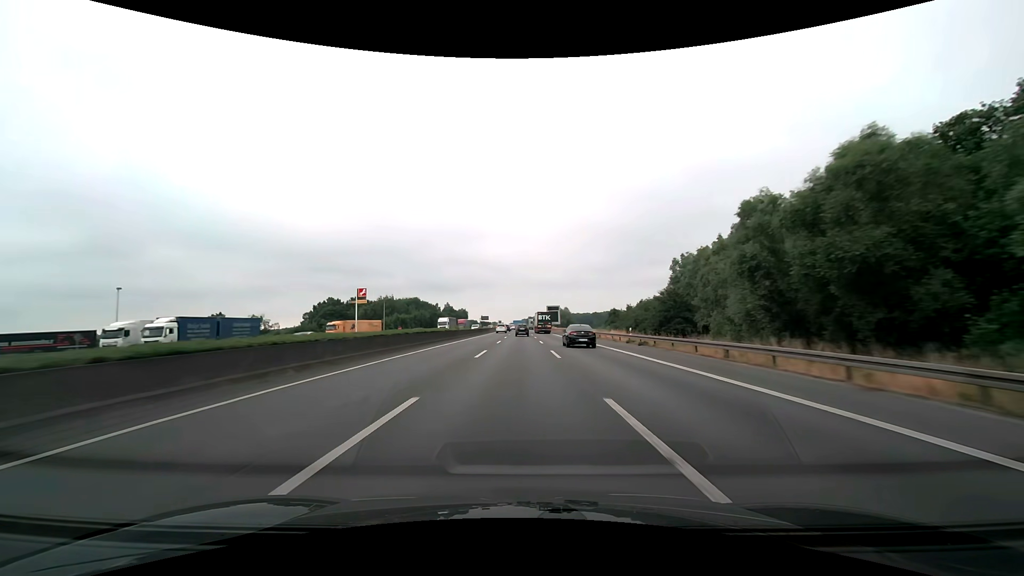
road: motorway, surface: asphalt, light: Day
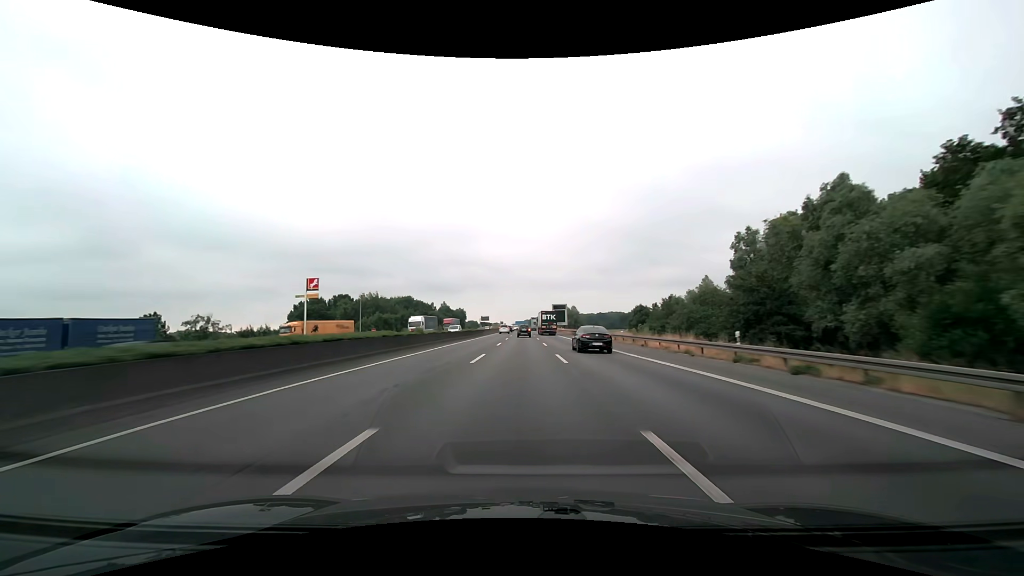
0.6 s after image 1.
(0.0, +20.6) m; 0°
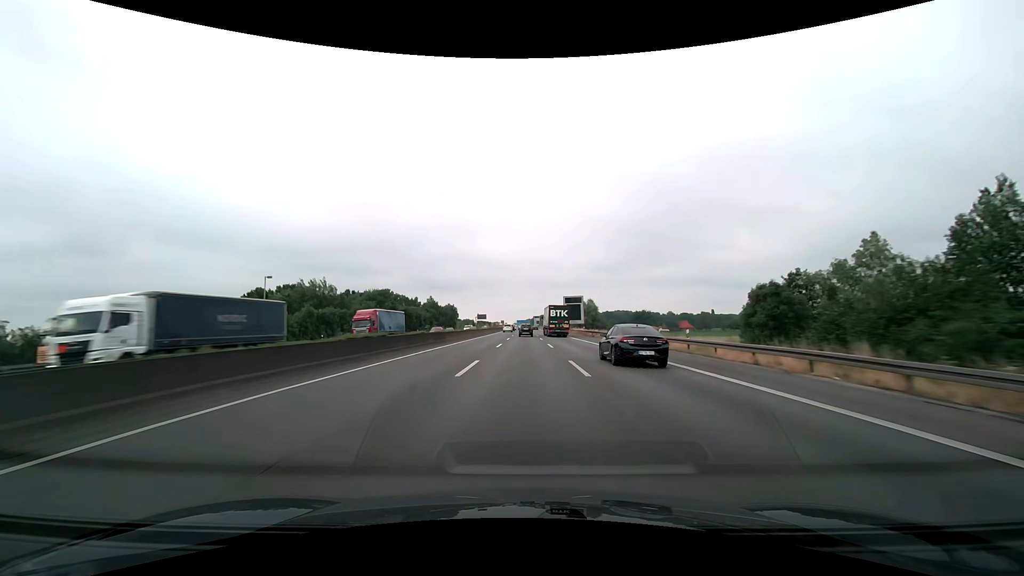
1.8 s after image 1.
(-0.2, +41.2) m; 0°
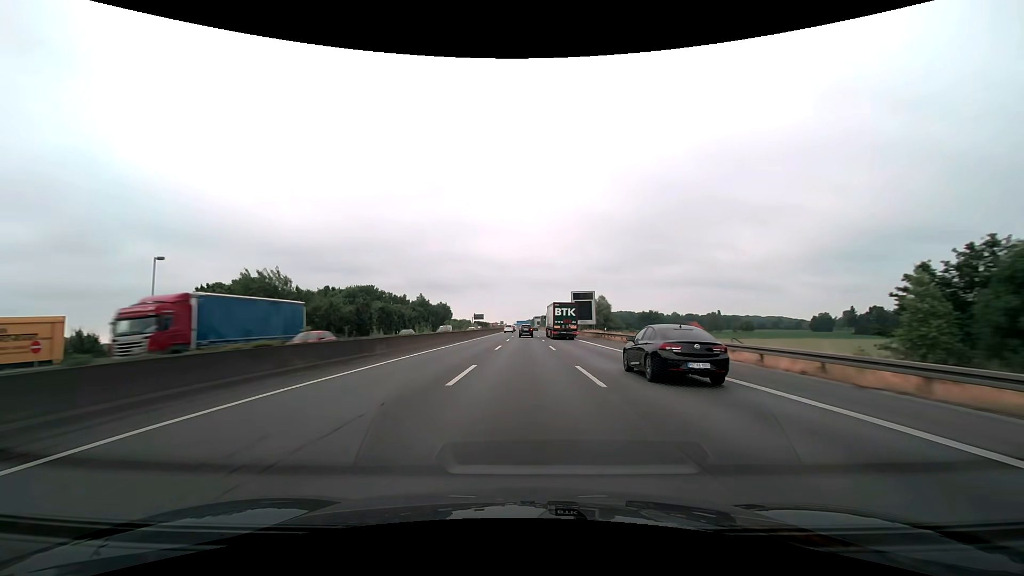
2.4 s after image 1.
(0.0, +20.5) m; 0°
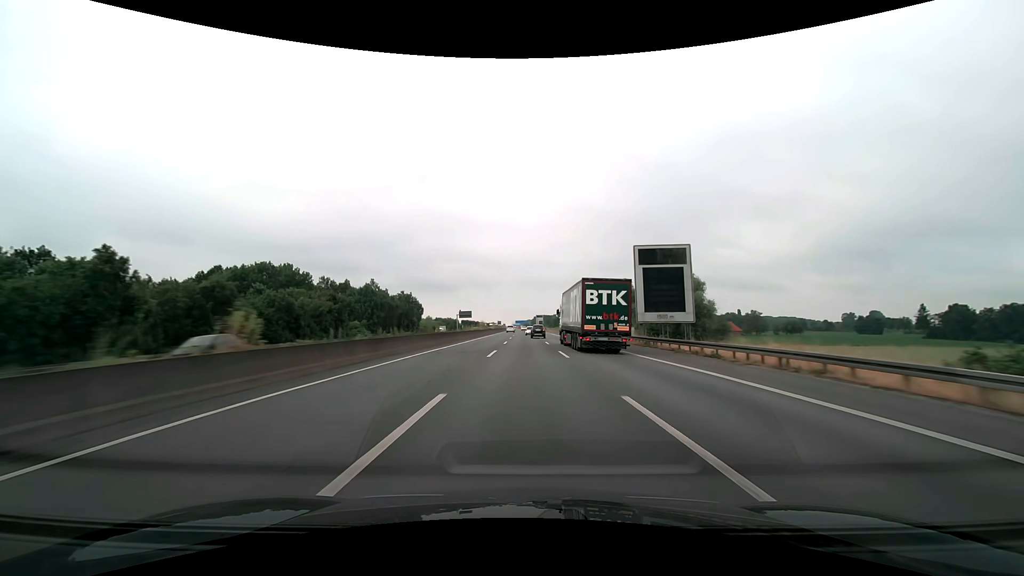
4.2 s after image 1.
(+0.1, +61.2) m; 0°
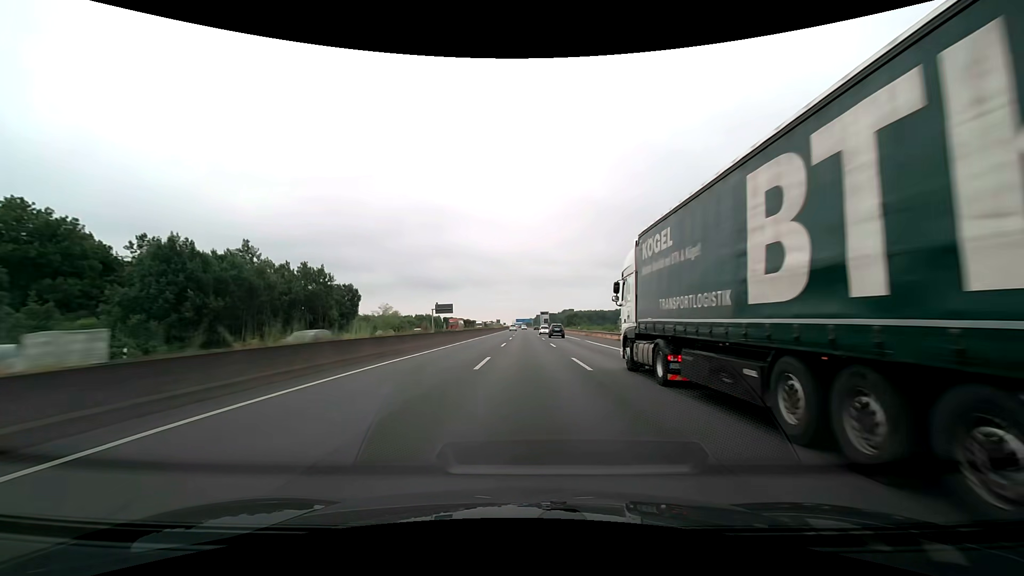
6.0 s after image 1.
(0.0, +60.6) m; 0°
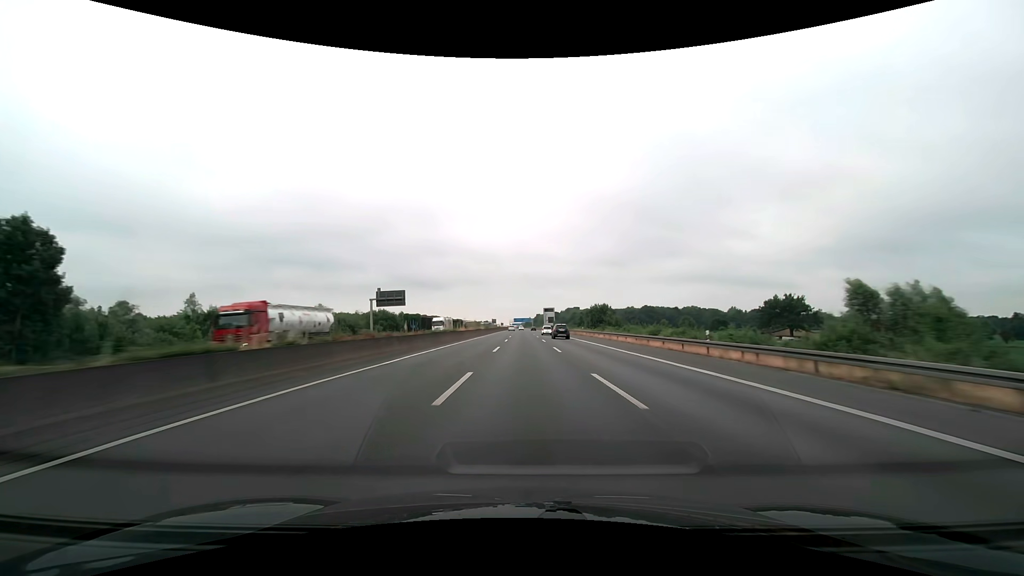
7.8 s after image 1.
(+0.1, +60.8) m; 0°
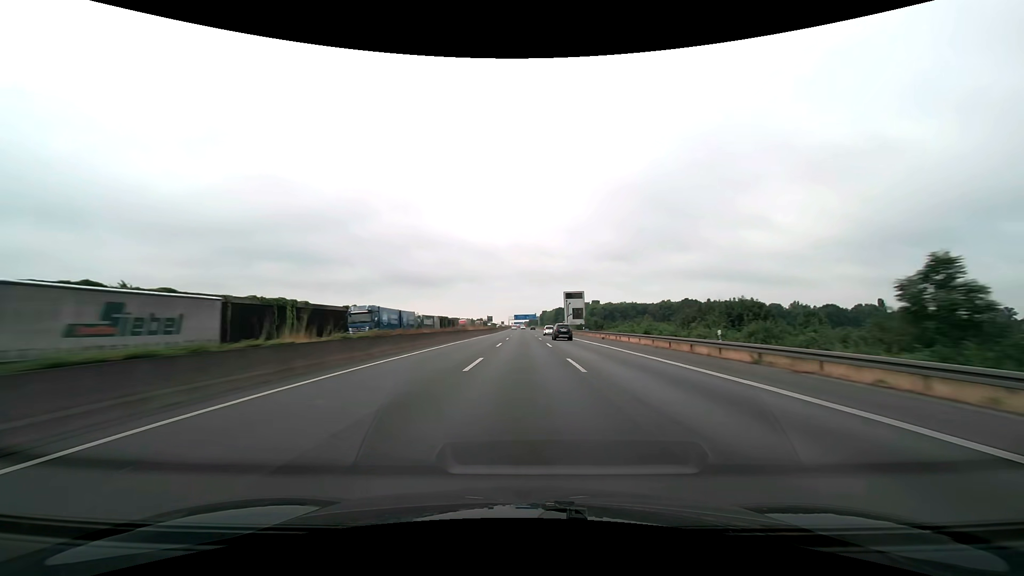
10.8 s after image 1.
(-0.3, +102.2) m; 0°
(0, +10) (0, +20) (0, +30) (0, +40) (0, +50) (0, +60) (0, +70) (0, +80) (0, +90) (0, +100) m
